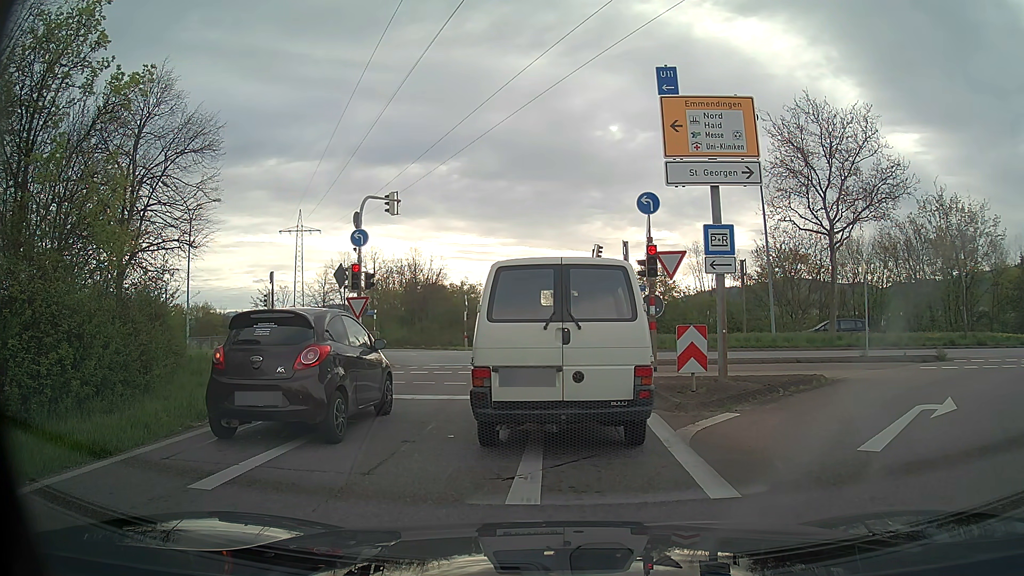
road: trunk_link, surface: asphalt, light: Day
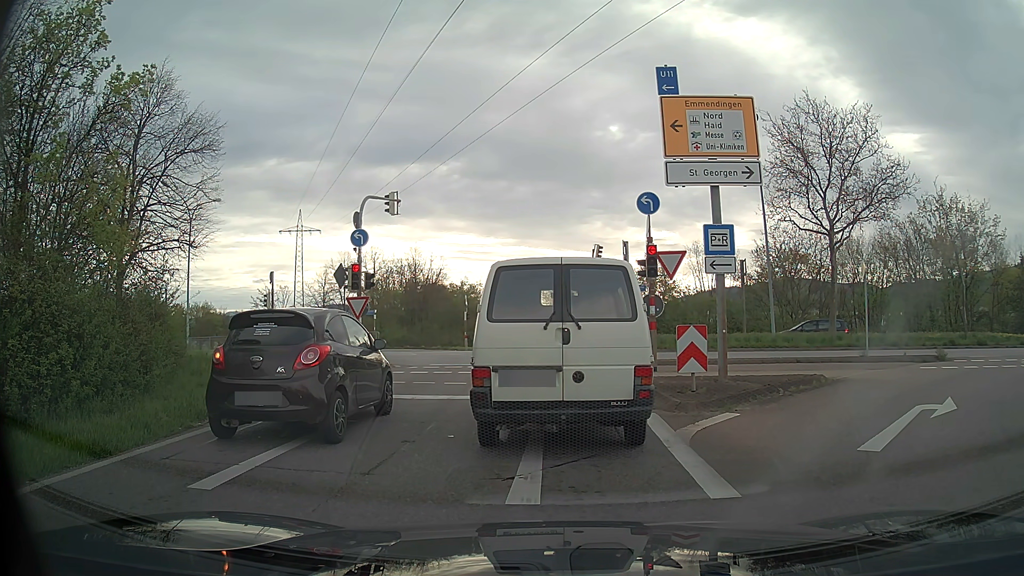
(0.0, 0.0) m; 0°
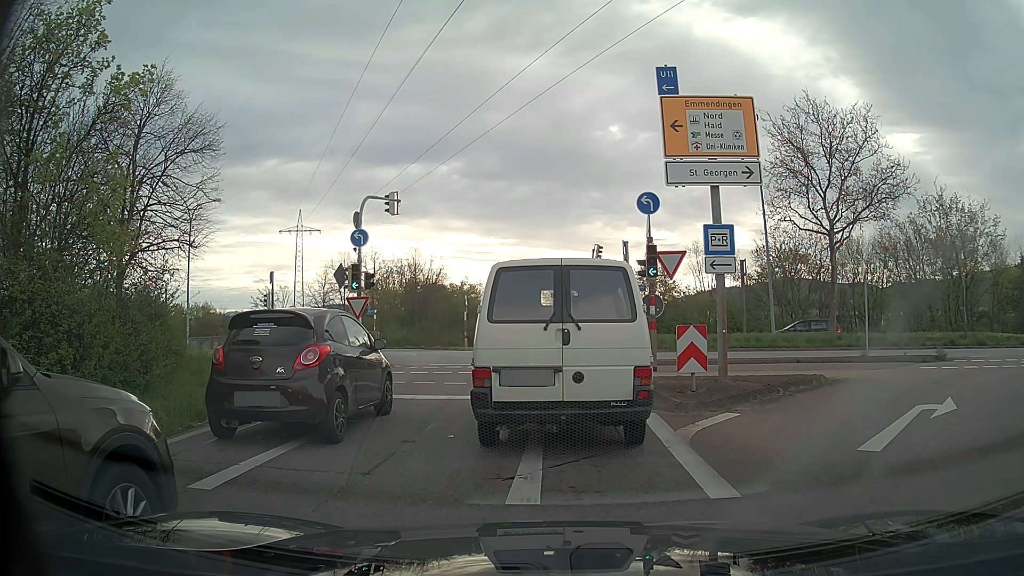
(0.0, 0.0) m; 0°
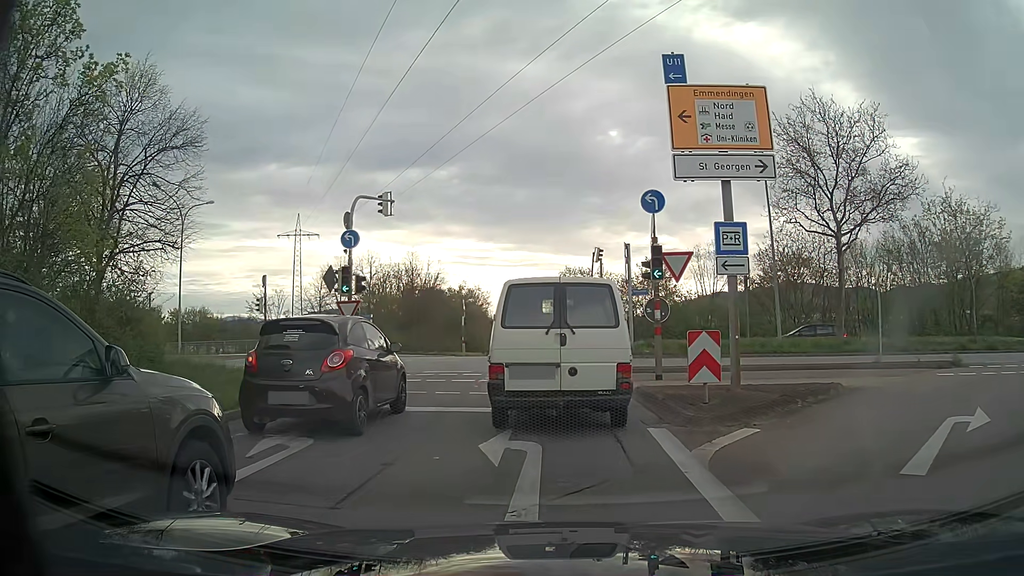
(0.0, +1.1) m; -1°
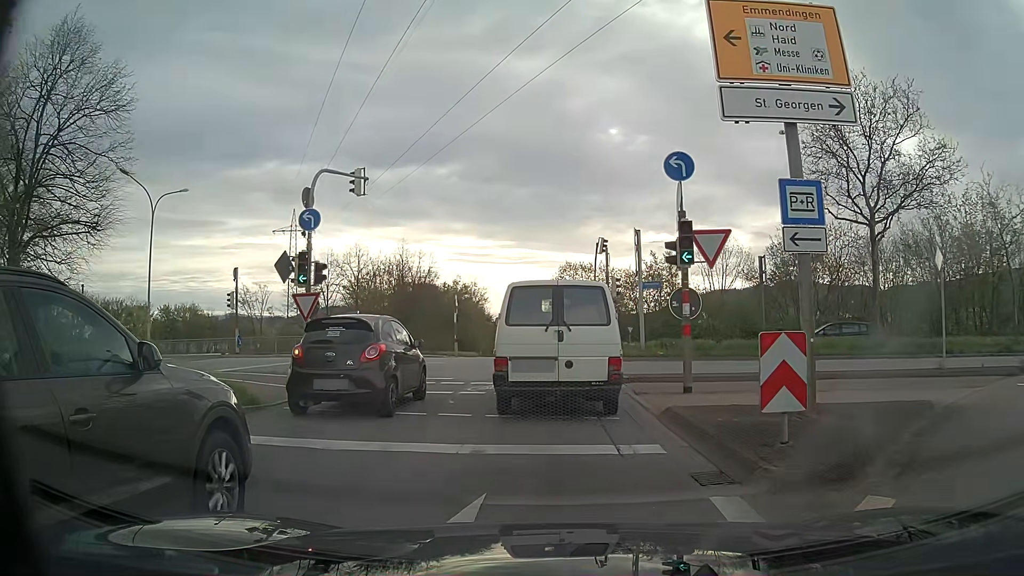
(0.0, +3.8) m; +1°
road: primary_link
